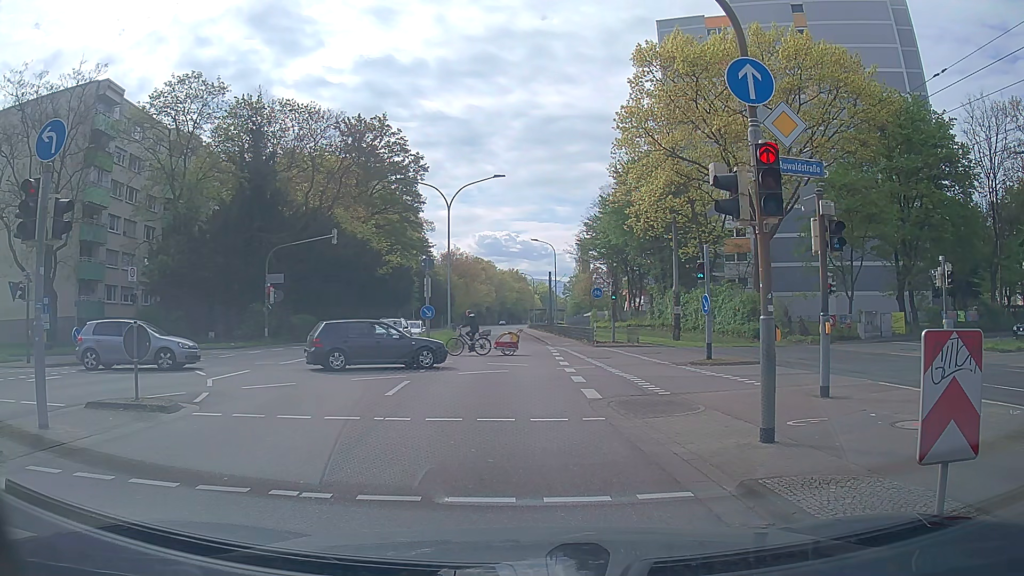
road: secondary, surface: asphalt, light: Day
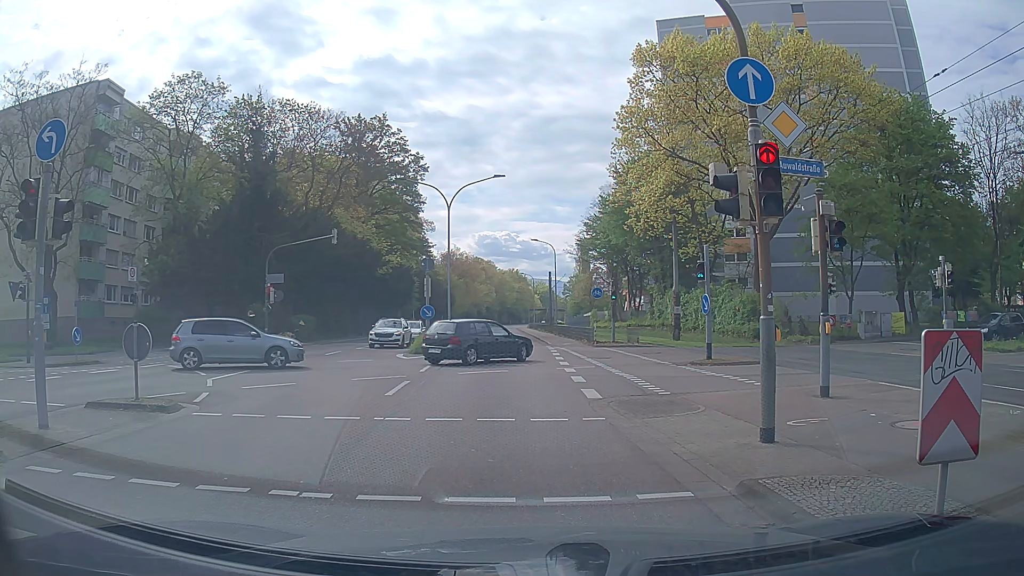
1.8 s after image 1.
(0.0, 0.0) m; 0°
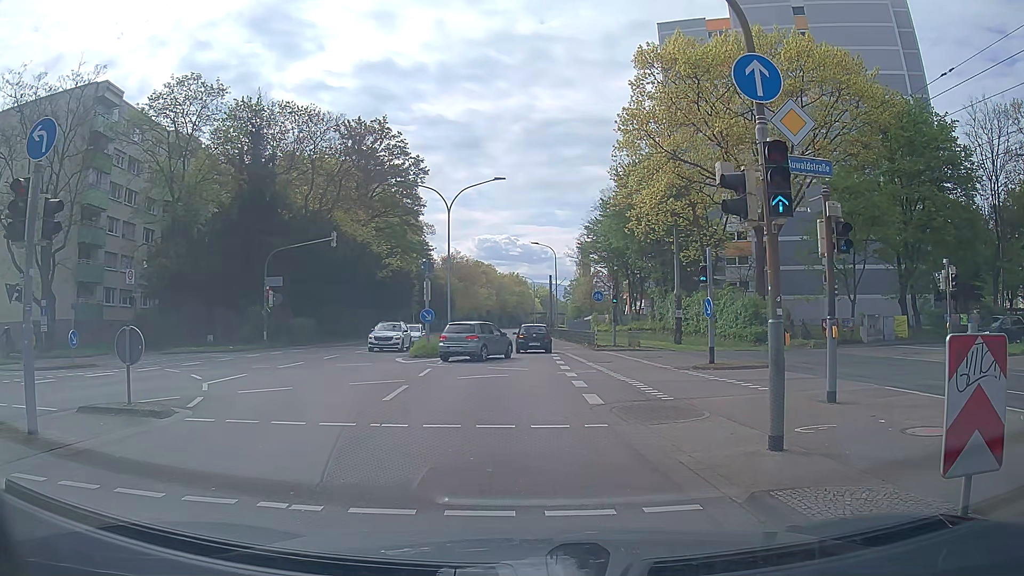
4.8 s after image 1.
(0.0, +0.3) m; 0°
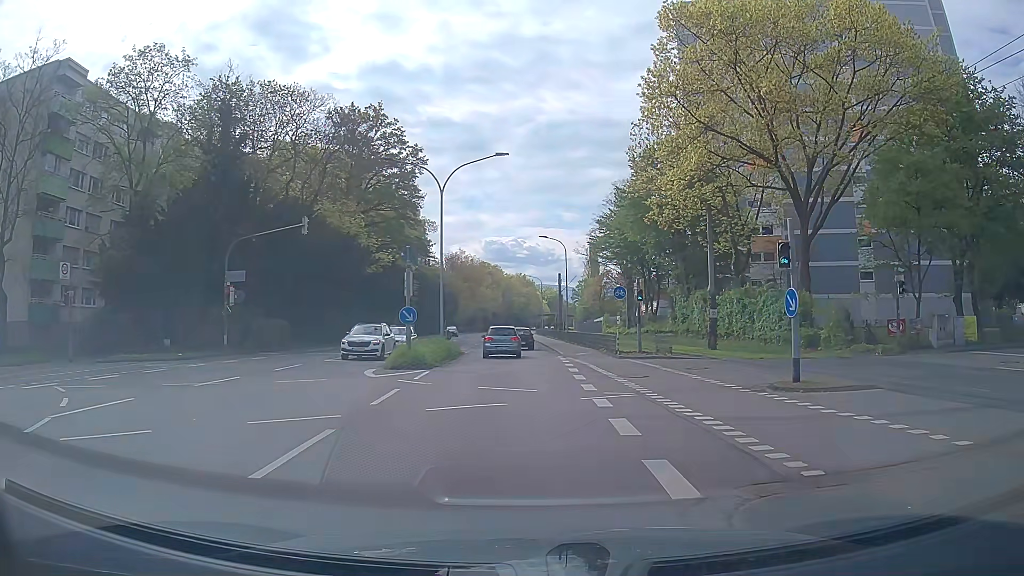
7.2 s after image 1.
(+0.1, +6.7) m; +1°
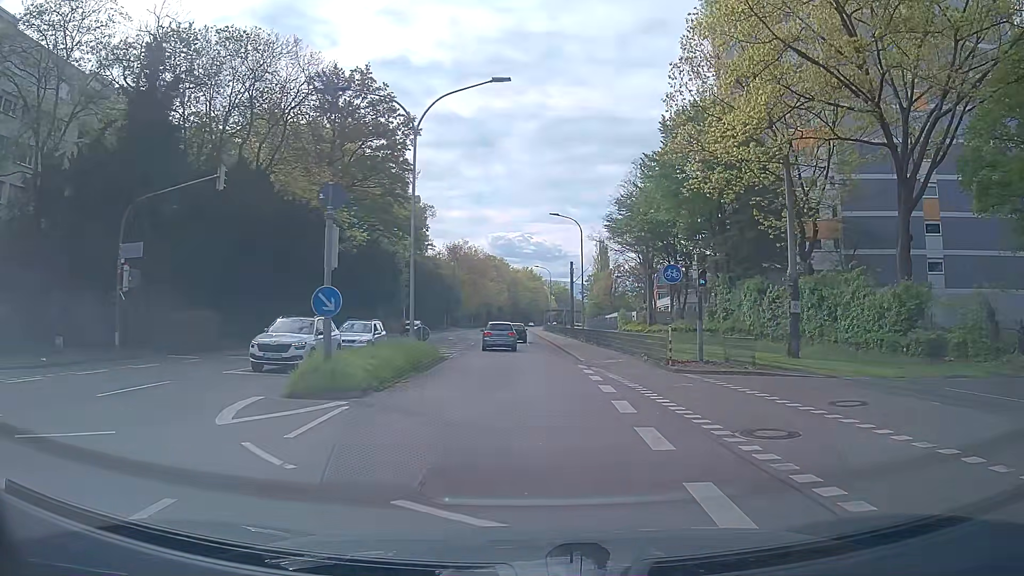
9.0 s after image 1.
(-0.1, +10.4) m; 0°
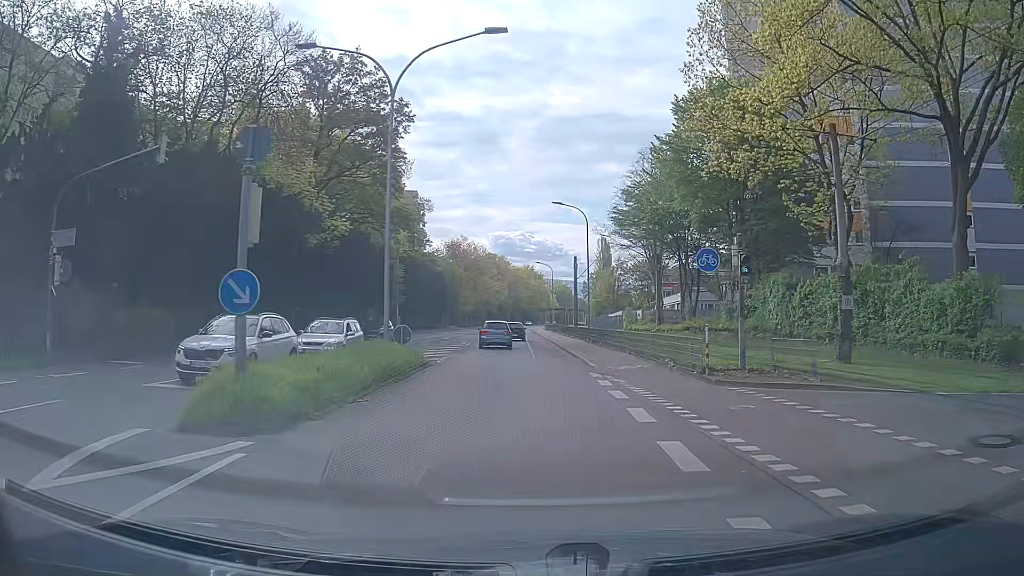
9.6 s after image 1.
(0.0, +4.3) m; 0°
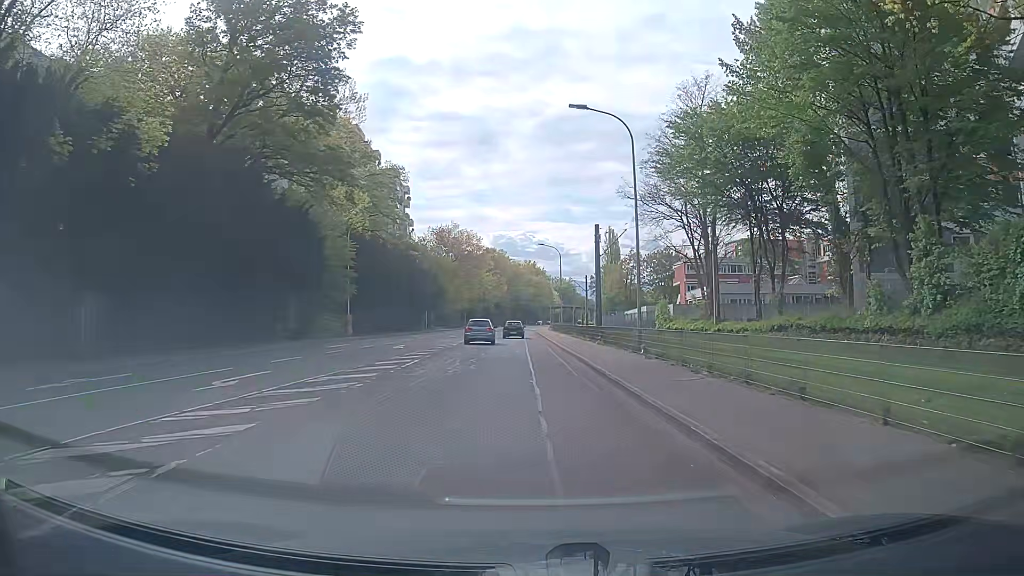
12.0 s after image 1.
(-0.1, +20.4) m; 0°
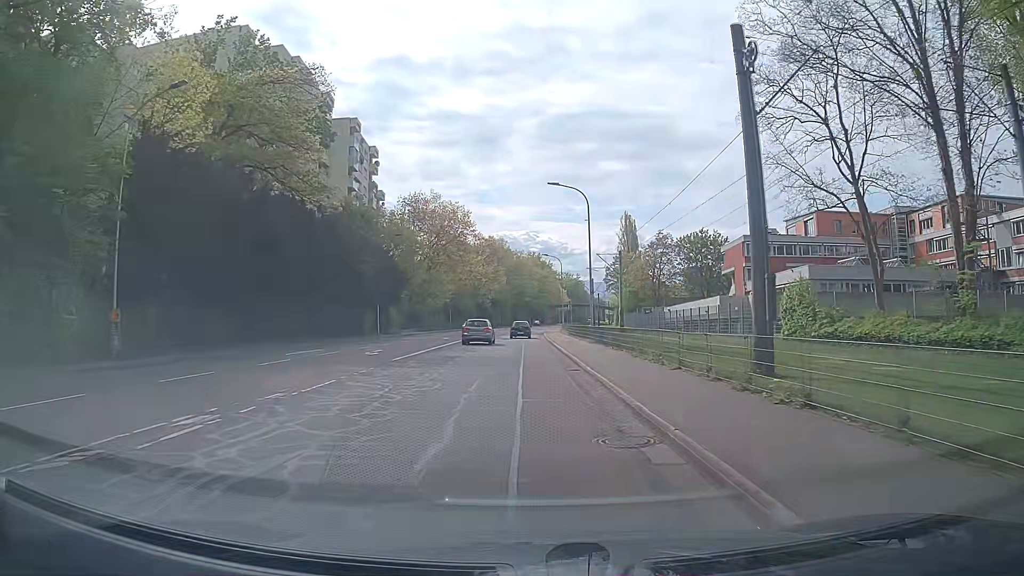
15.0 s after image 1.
(-0.3, +31.3) m; 0°
(0, +10) (0, +20) (0, +30) (-1, +40) (-1, +50) (-1, +60) (-1, +70) (-1, +80) (0, +90) (0, +100) m
